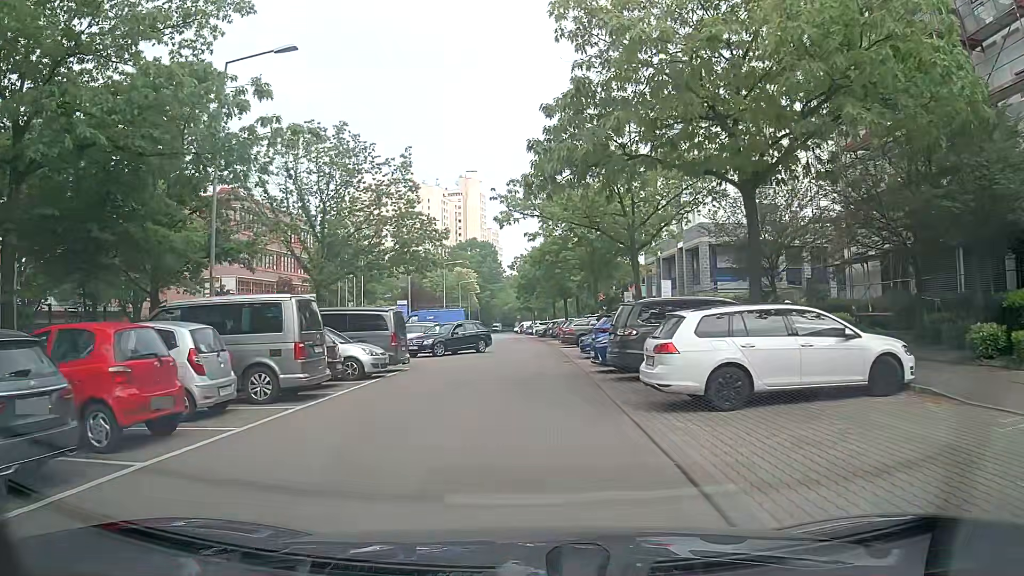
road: residential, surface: asphalt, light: Day
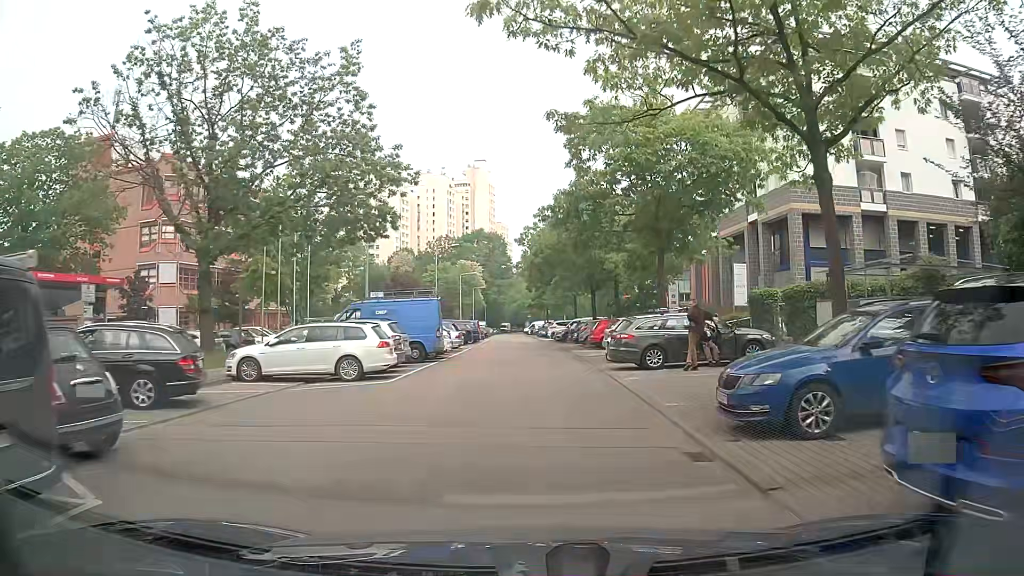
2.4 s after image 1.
(-0.3, +16.9) m; -1°
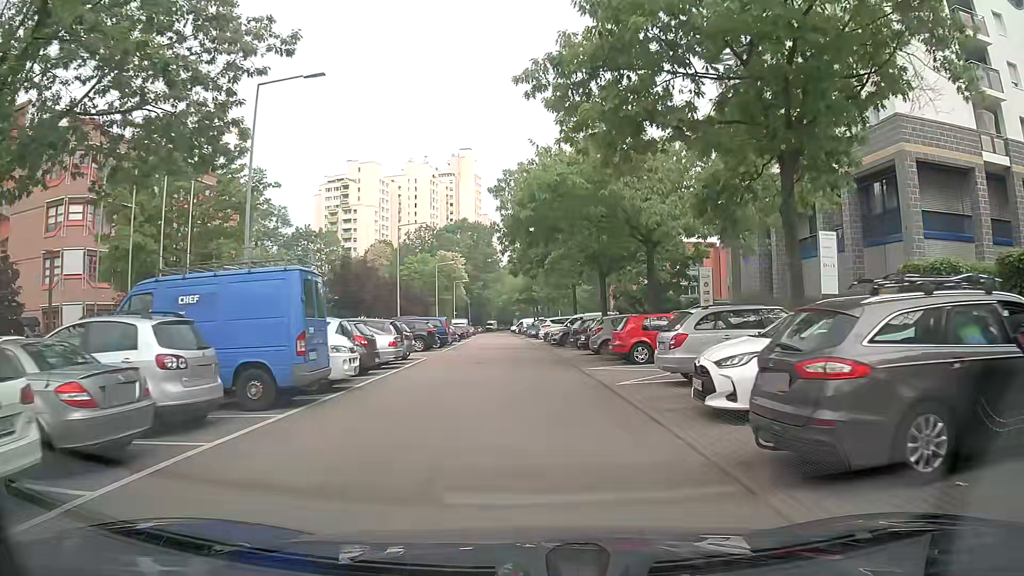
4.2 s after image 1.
(+0.2, +13.5) m; +1°
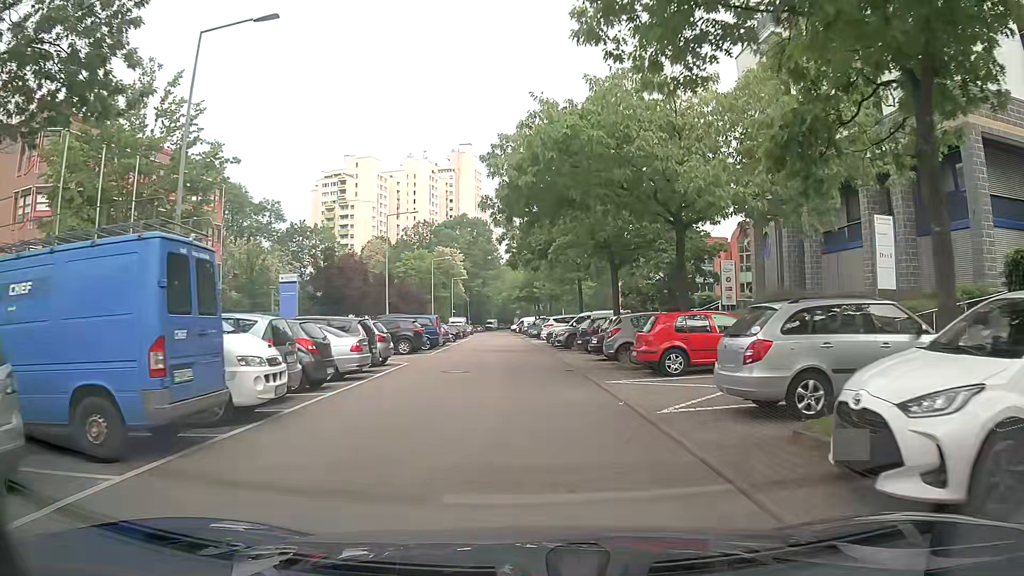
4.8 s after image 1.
(0.0, +4.5) m; 0°
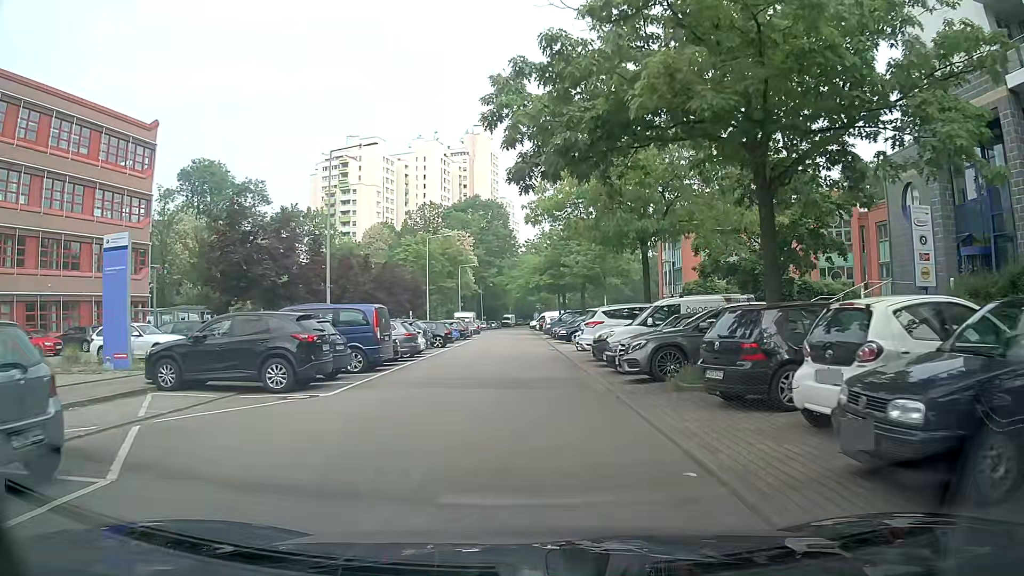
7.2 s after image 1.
(-0.3, +17.9) m; -1°
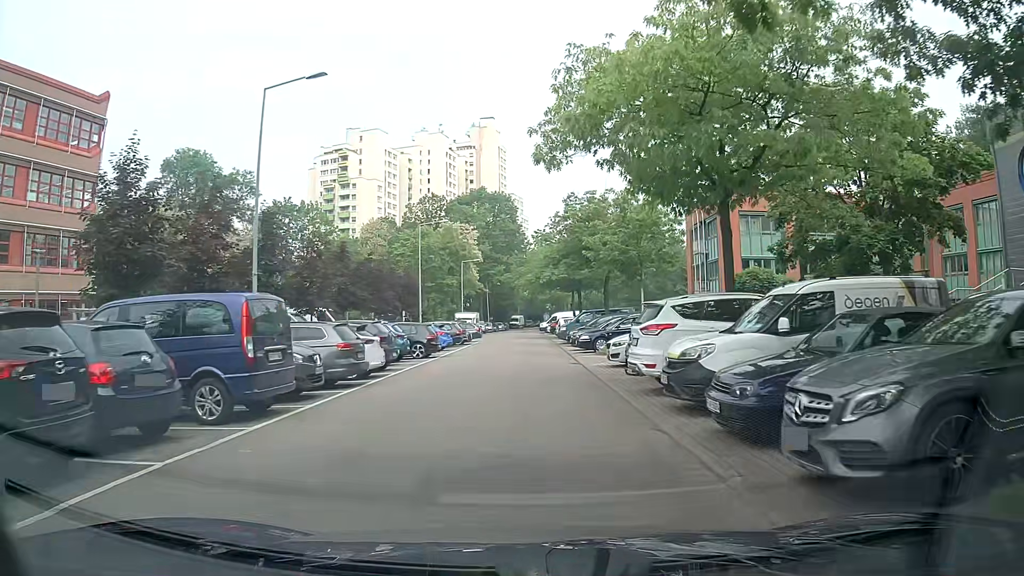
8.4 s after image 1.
(-0.2, +9.2) m; -1°
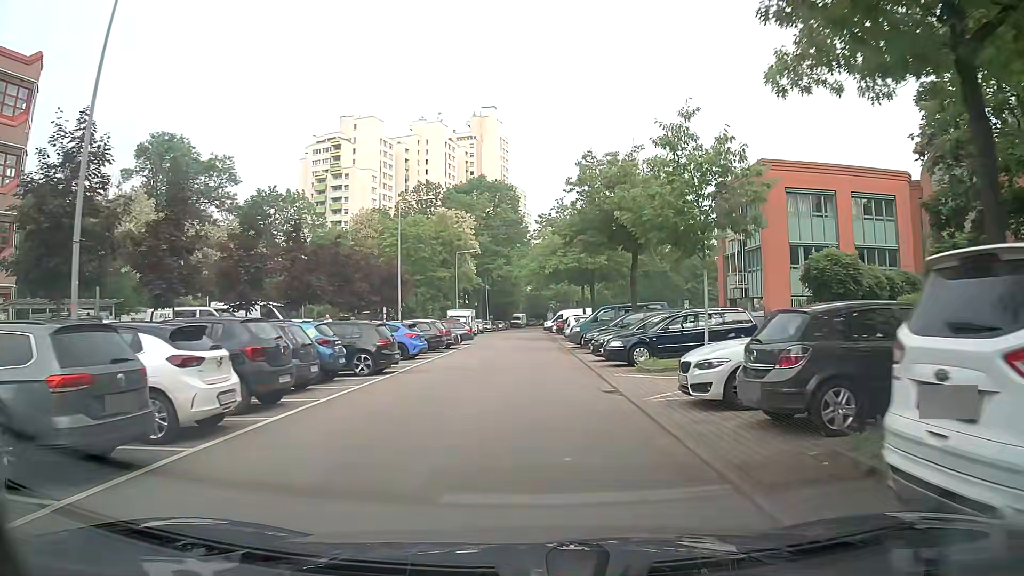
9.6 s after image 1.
(0.0, +9.4) m; 0°
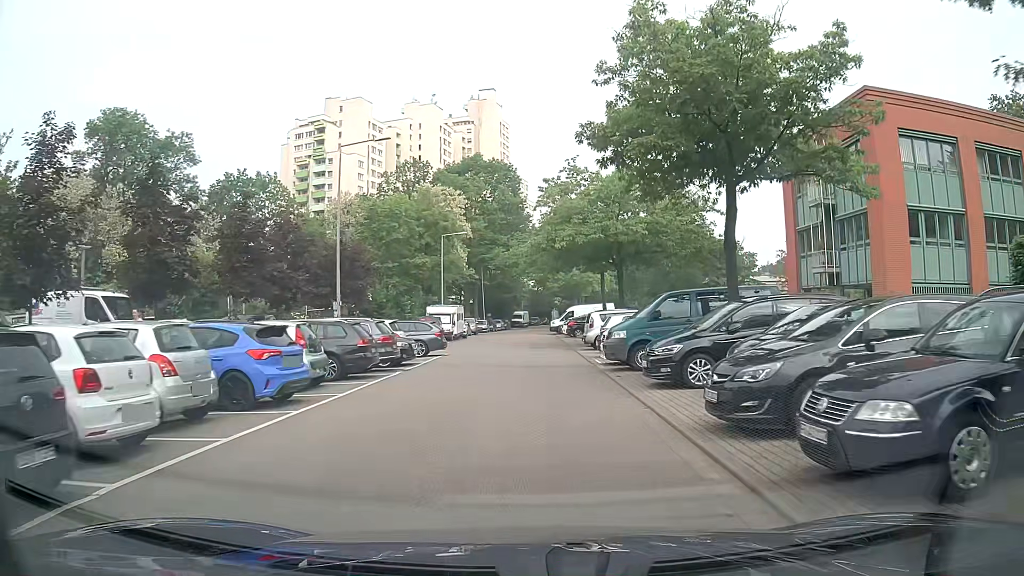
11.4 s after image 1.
(-0.1, +14.3) m; 0°
(0, +10) (0, +20) (0, +30) (0, +40) (-1, +50) (-1, +60) (-1, +70) (0, +80) (0, +90) (+1, +100) m
